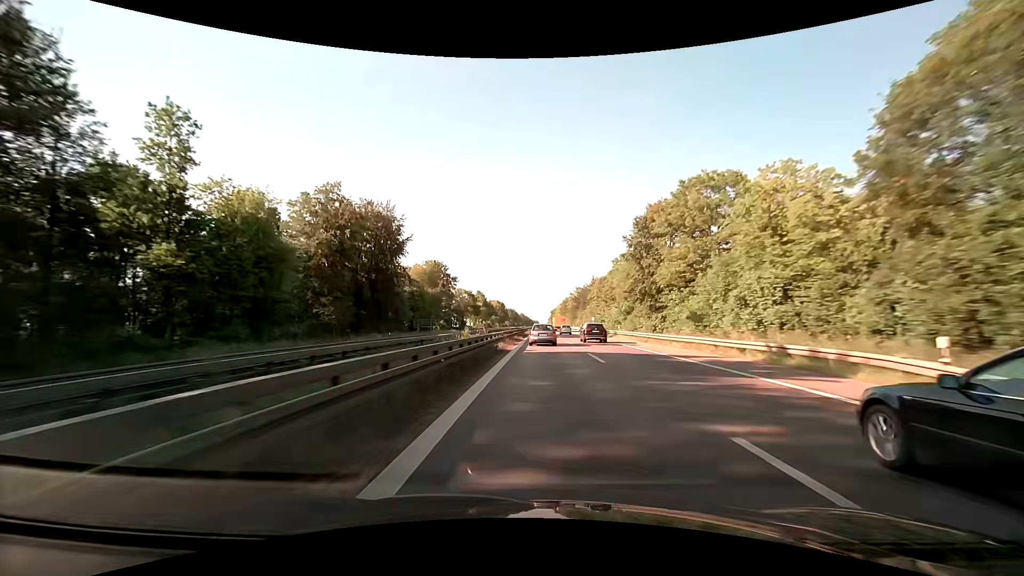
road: trunk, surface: asphalt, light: Day
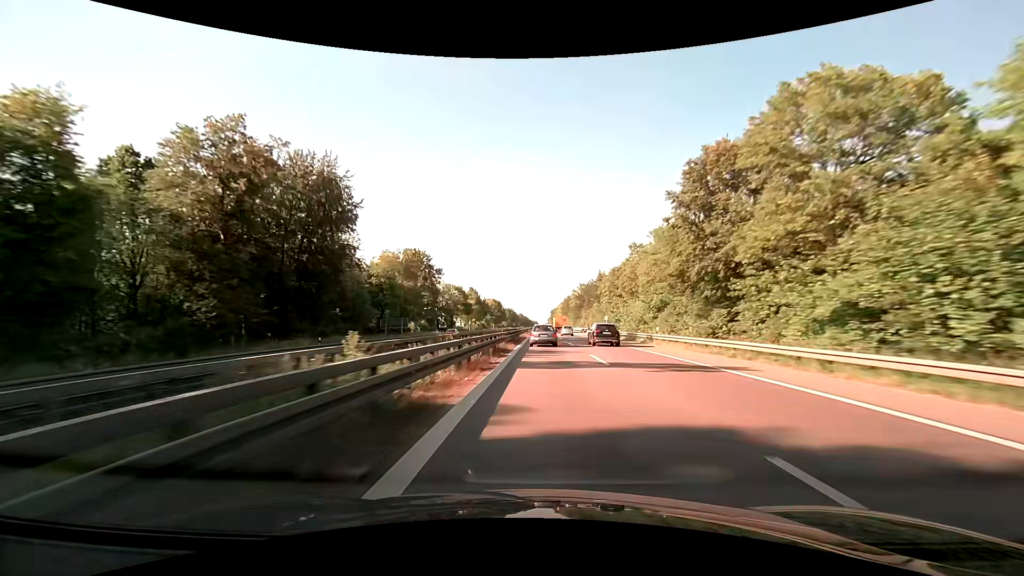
(0.0, +18.8) m; 0°
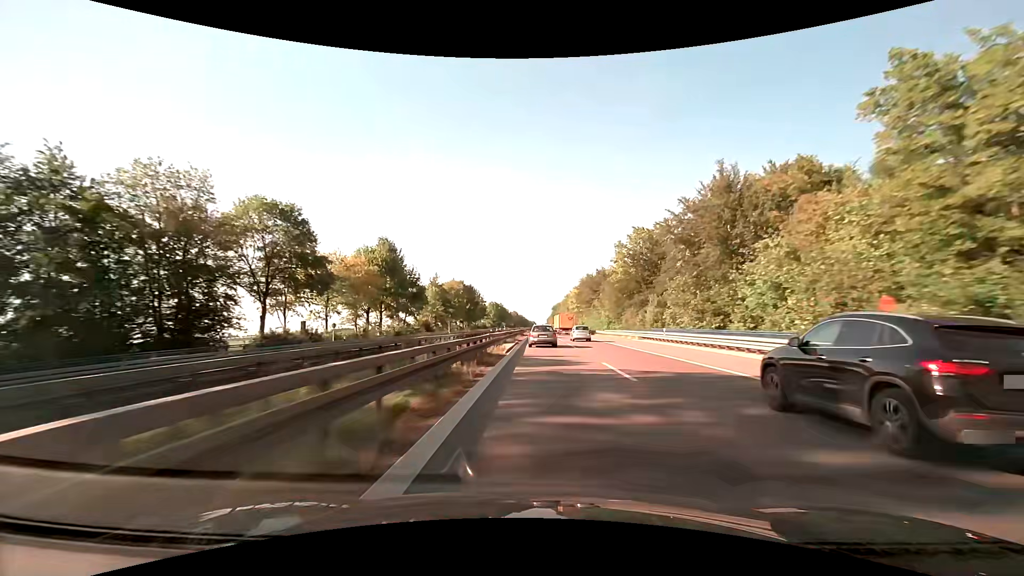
(+0.2, +95.4) m; 0°
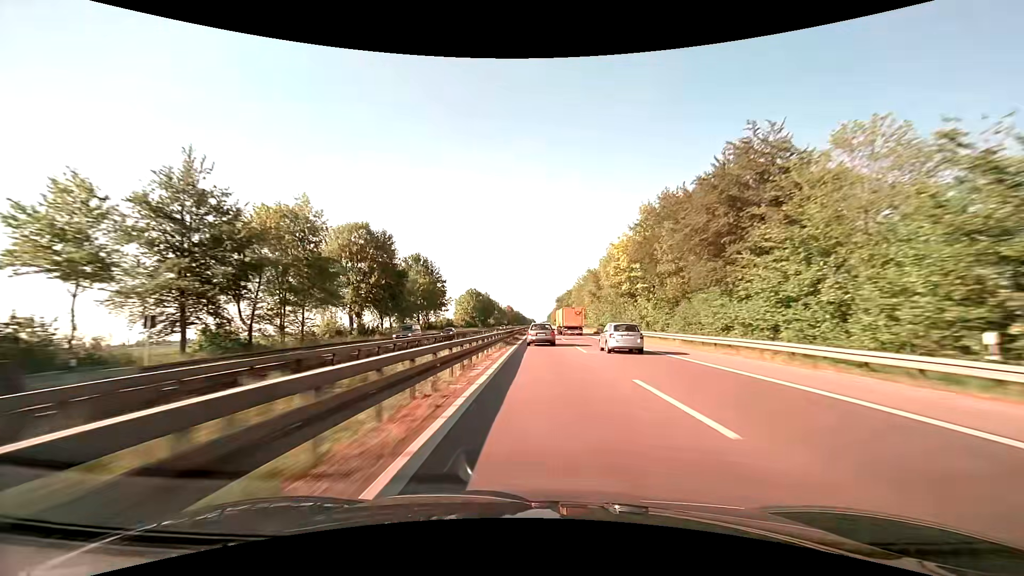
(+0.1, +78.4) m; 0°
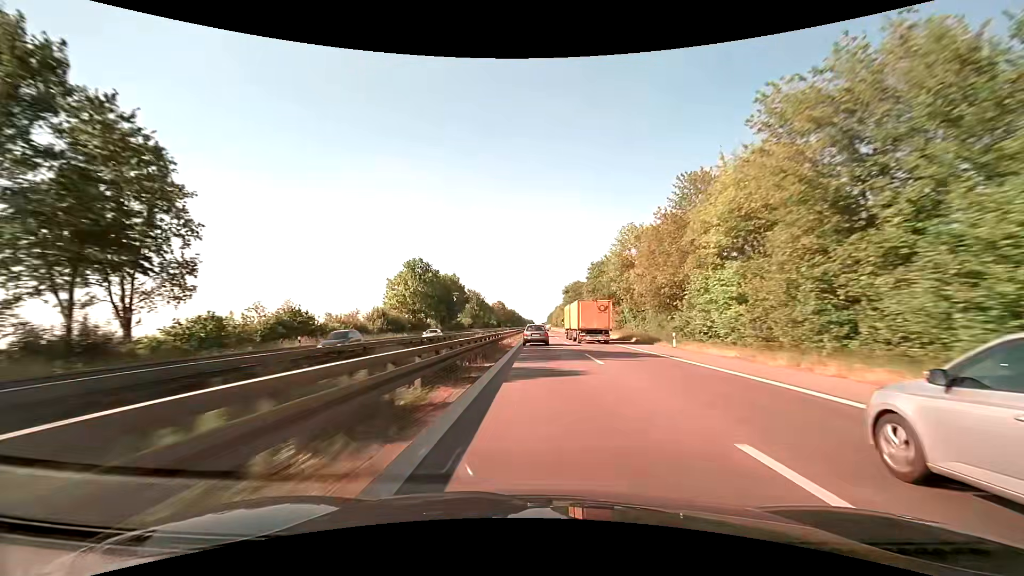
(+0.2, +78.4) m; 0°
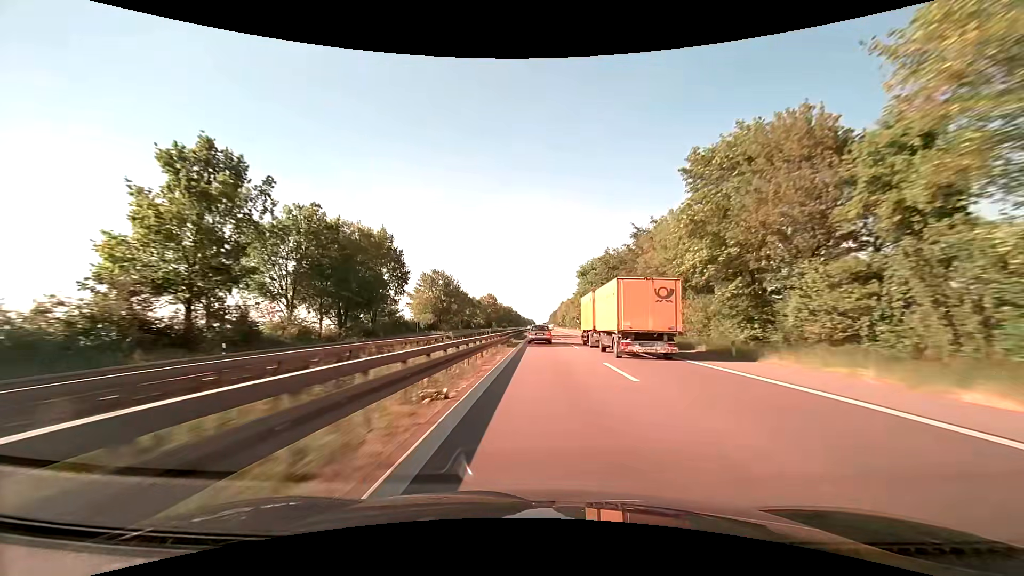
(-0.1, +59.9) m; 0°
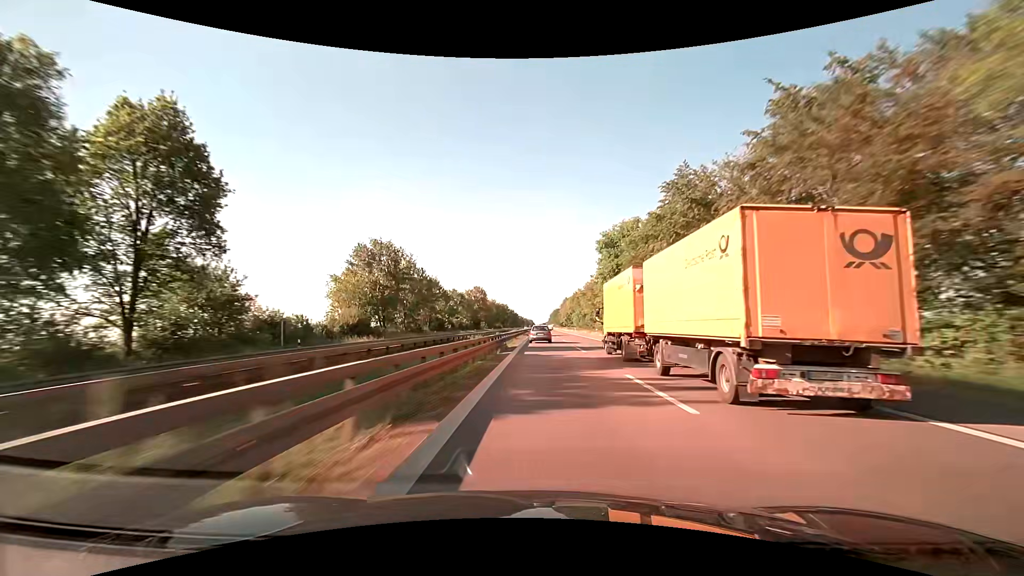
(0.0, +40.6) m; 0°
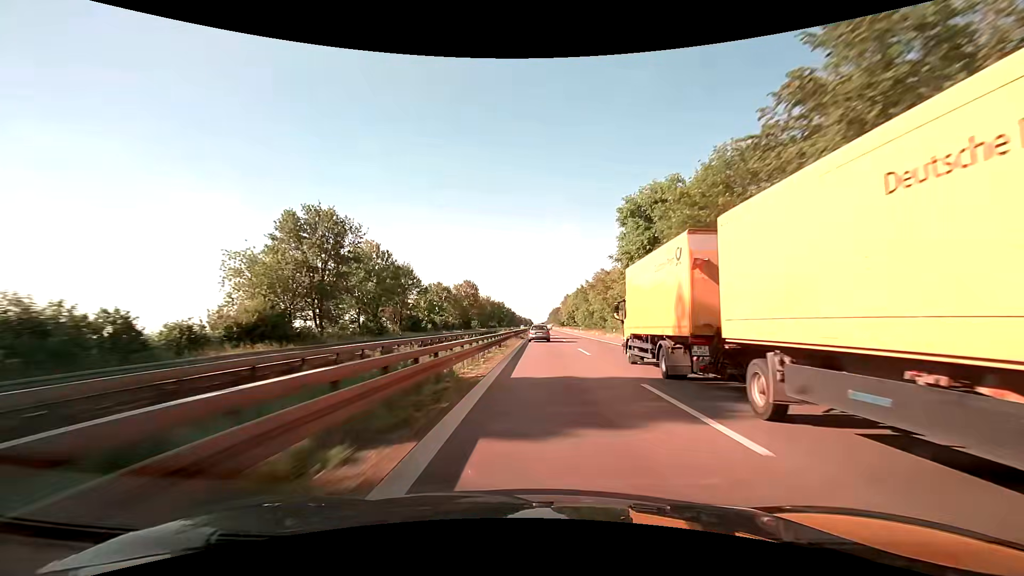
(0.0, +20.5) m; 0°
(0, +10) (0, +20) (0, +30) (0, +40) (0, +50) (0, +60) (0, +70) (0, +80) (0, +90) (0, +100) m
